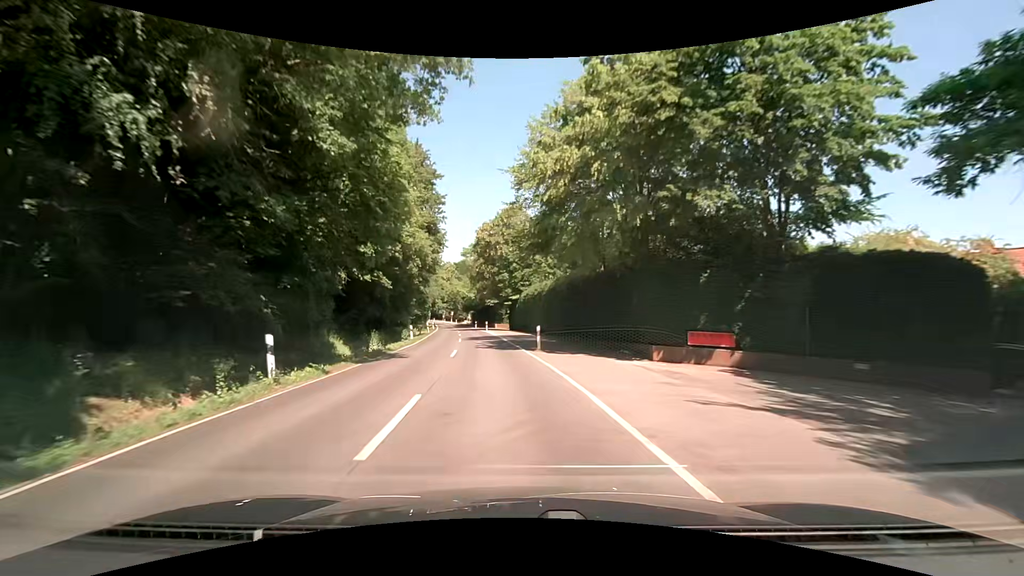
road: secondary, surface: asphalt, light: Day
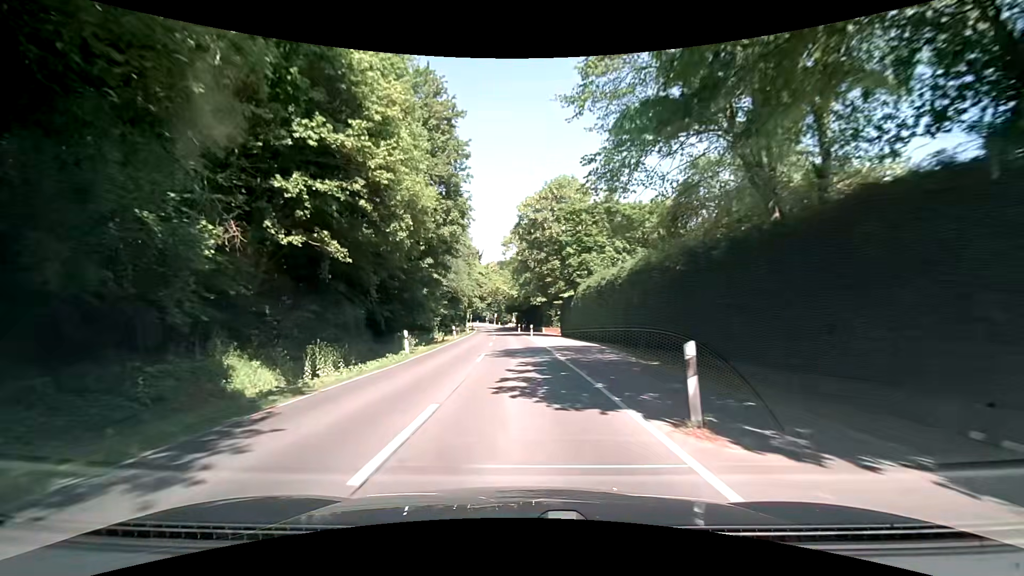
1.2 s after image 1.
(-0.8, +15.1) m; -5°
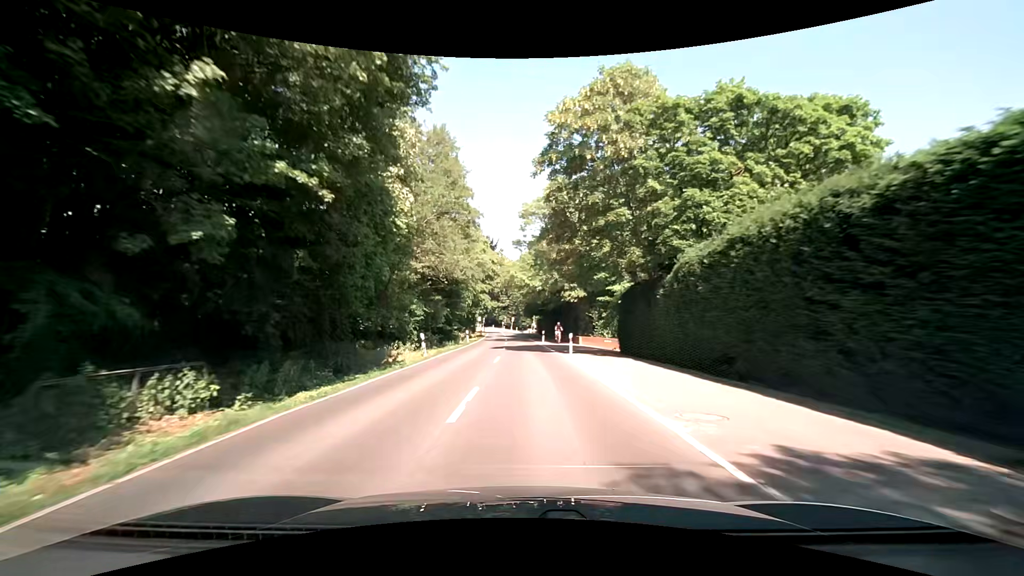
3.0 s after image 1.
(-1.0, +22.6) m; -4°
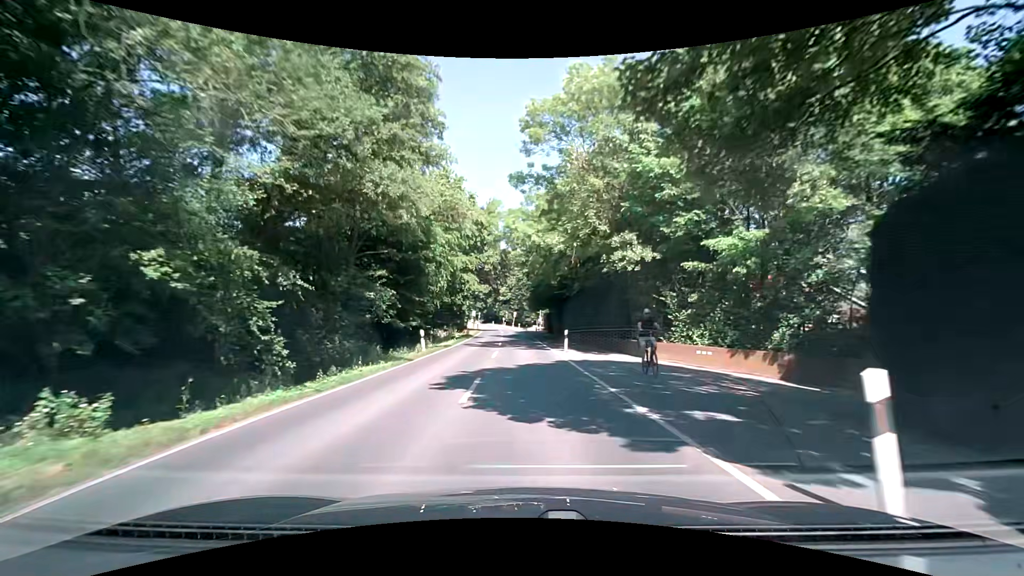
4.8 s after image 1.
(+0.1, +22.6) m; -1°
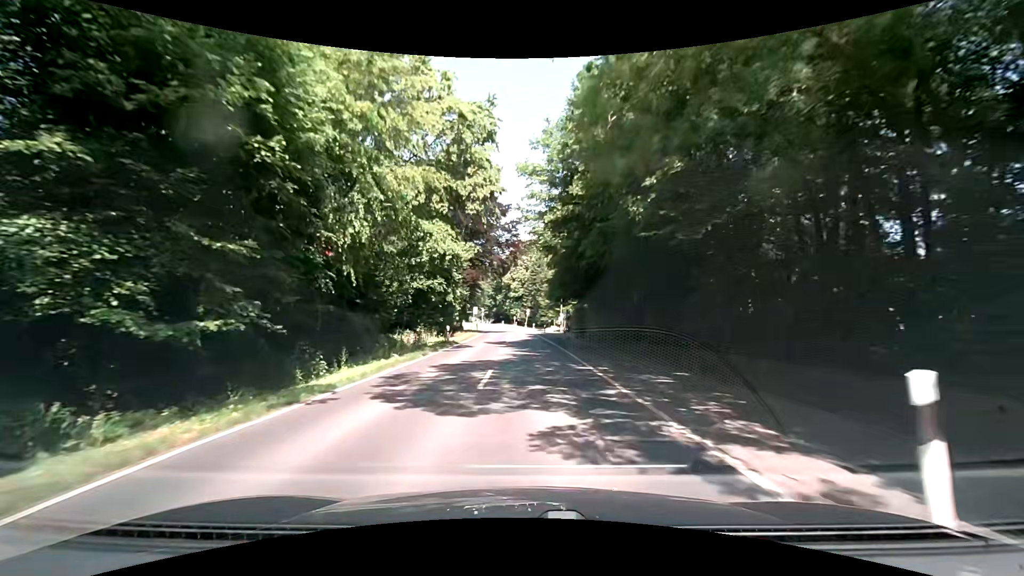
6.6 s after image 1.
(0.0, +22.6) m; 0°
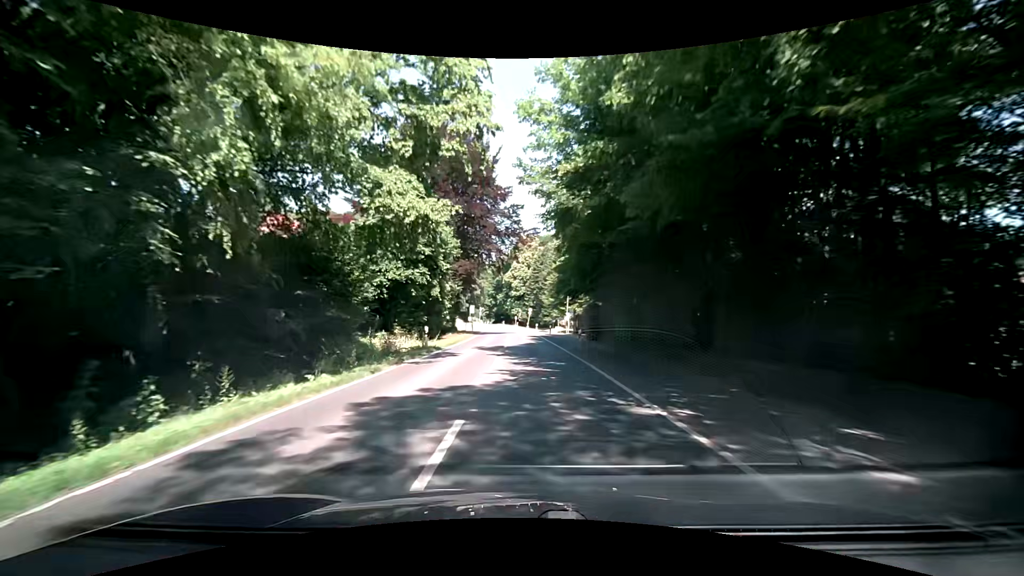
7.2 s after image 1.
(-0.1, +7.5) m; 0°
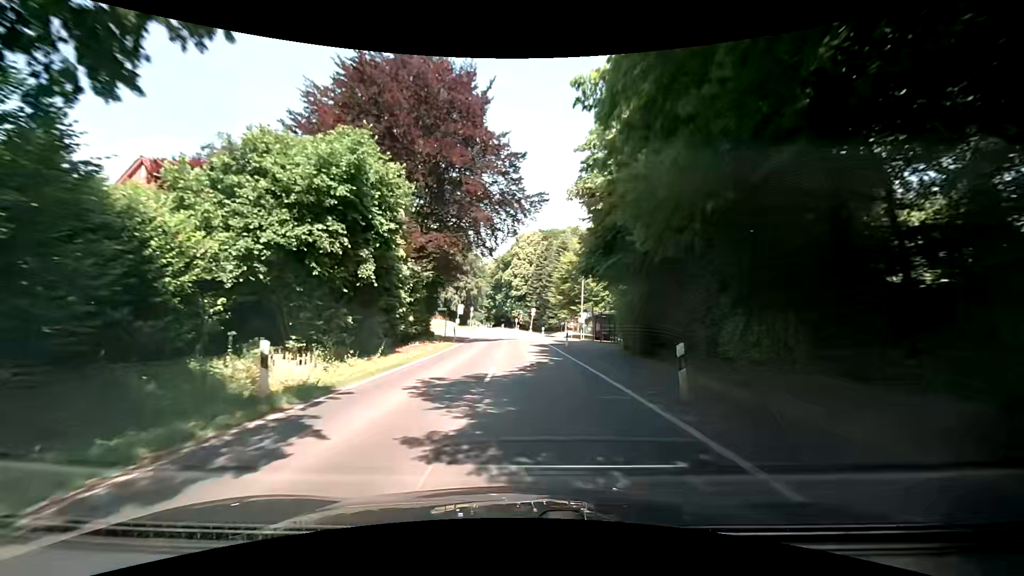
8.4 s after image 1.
(-0.1, +15.1) m; -1°
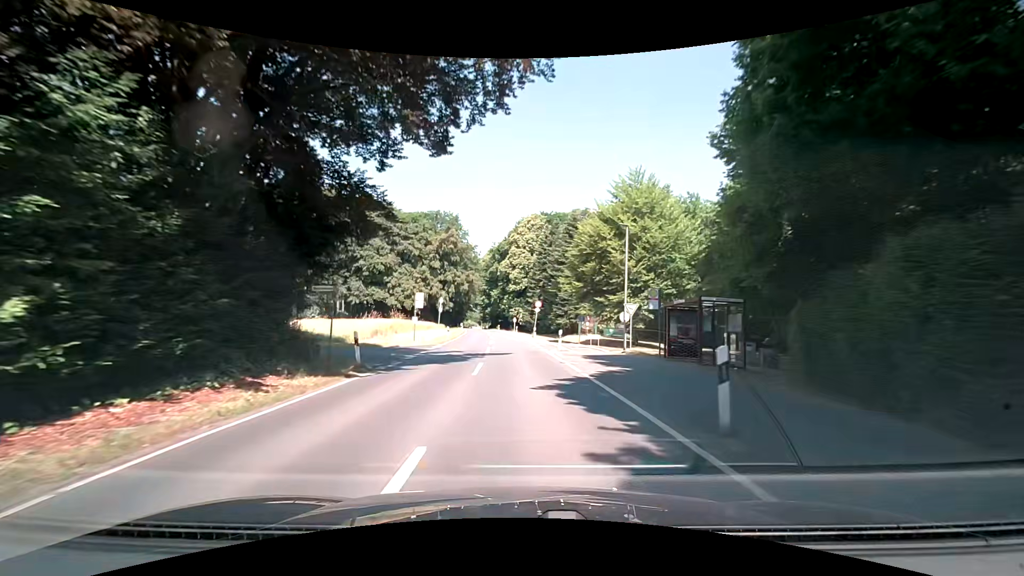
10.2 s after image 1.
(+0.2, +22.6) m; 0°
(0, +10) (0, +20) (0, +30) (-1, +40) (-1, +50) (-2, +60) (-3, +70) (-4, +80) (-5, +90) (-6, +100) m
